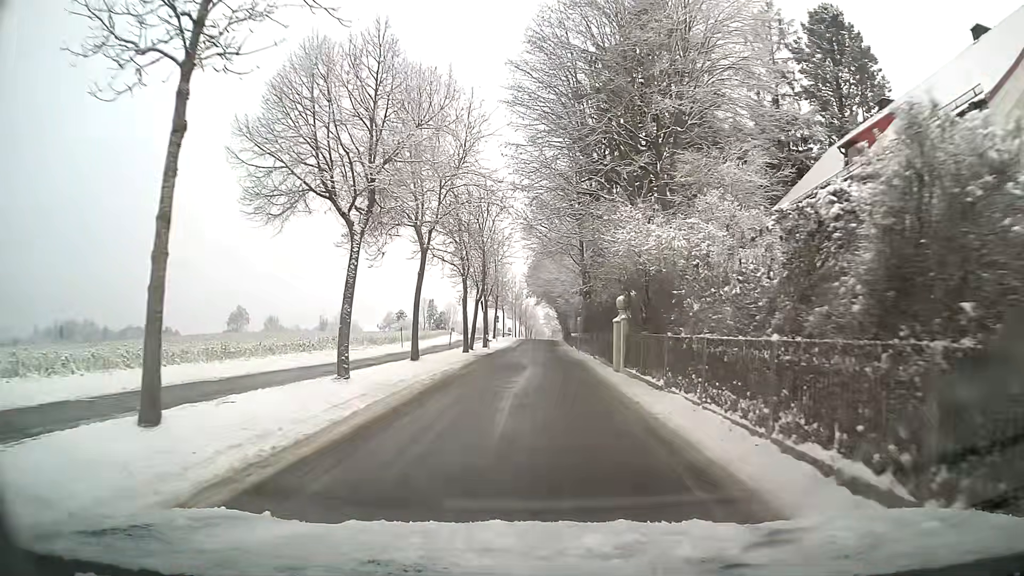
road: residential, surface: asphalt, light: Day
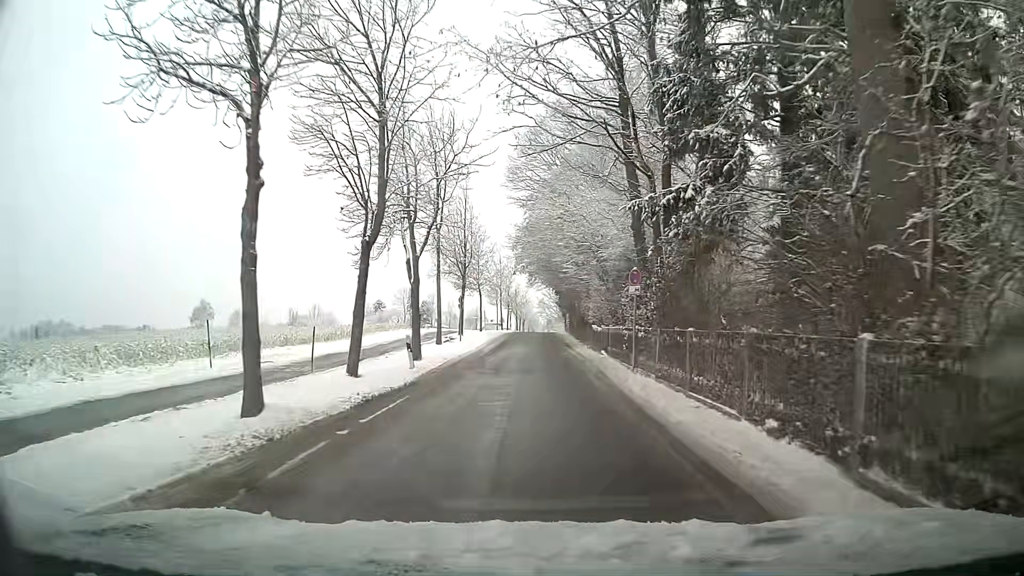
(+0.1, +27.0) m; +1°
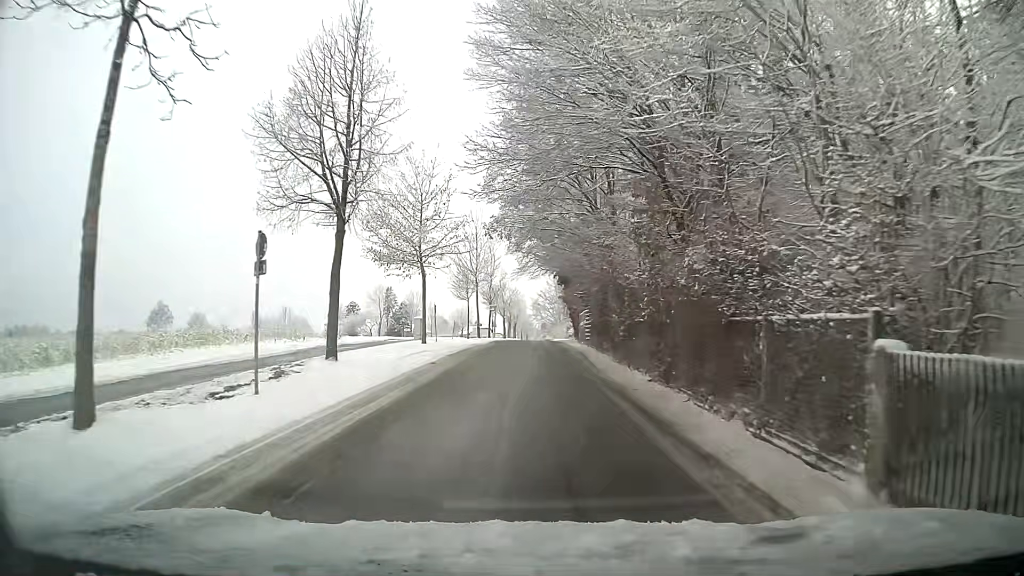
(-0.1, +27.5) m; 0°
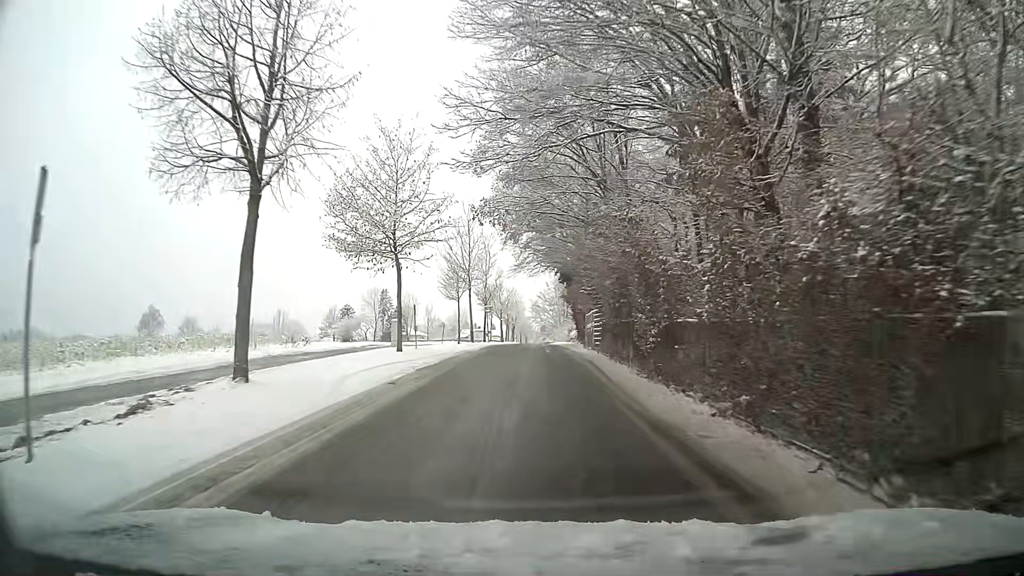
(0.0, +5.5) m; 0°
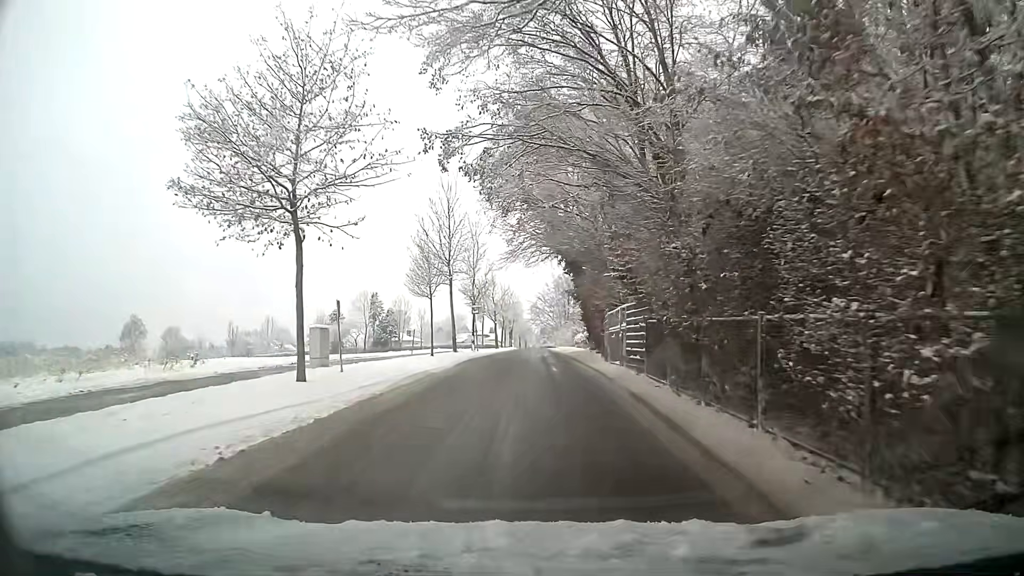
(-0.1, +10.8) m; -1°
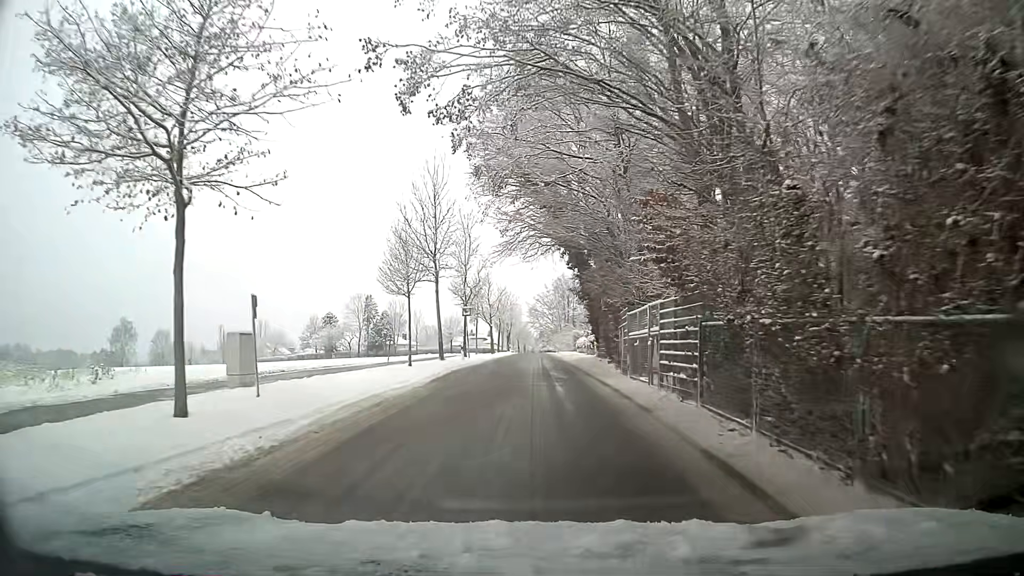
(0.0, +5.3) m; 0°
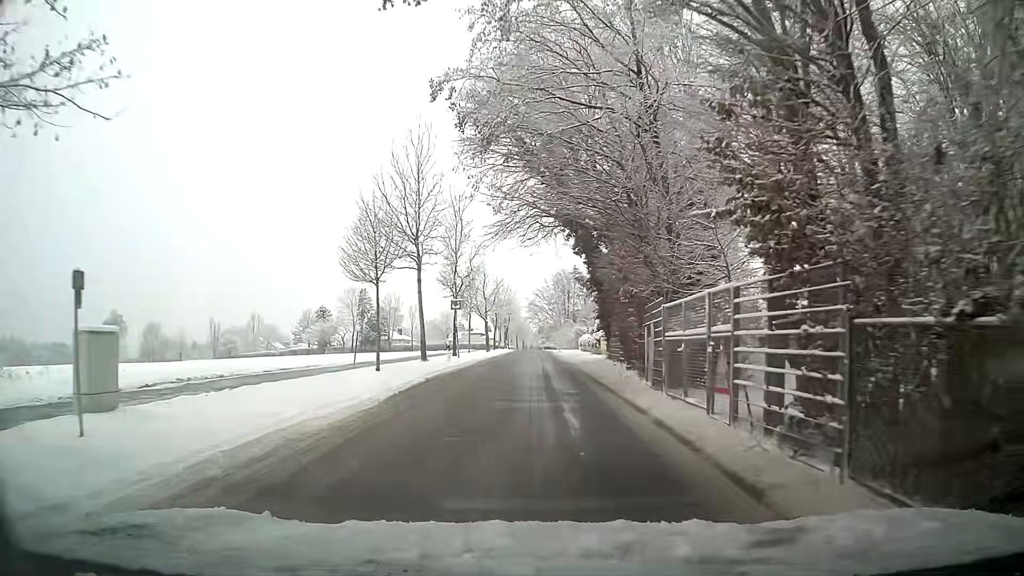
(0.0, +5.3) m; 0°
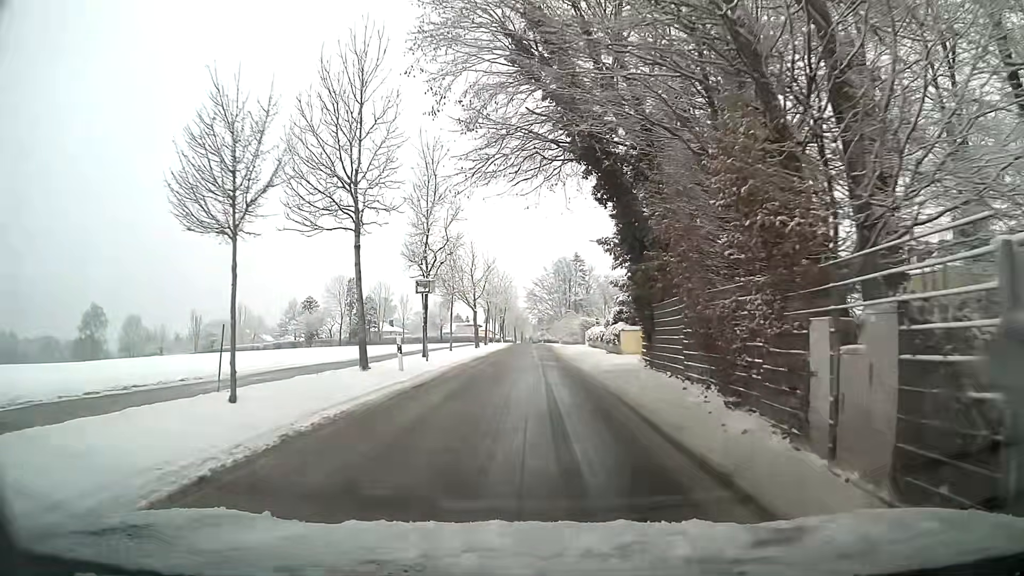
(+0.1, +10.4) m; +1°
(0, +10) (0, +20) (0, +30) (0, +40) (0, +50) (0, +60) (0, +70) (-1, +80) (-1, +90) (-1, +100) m
